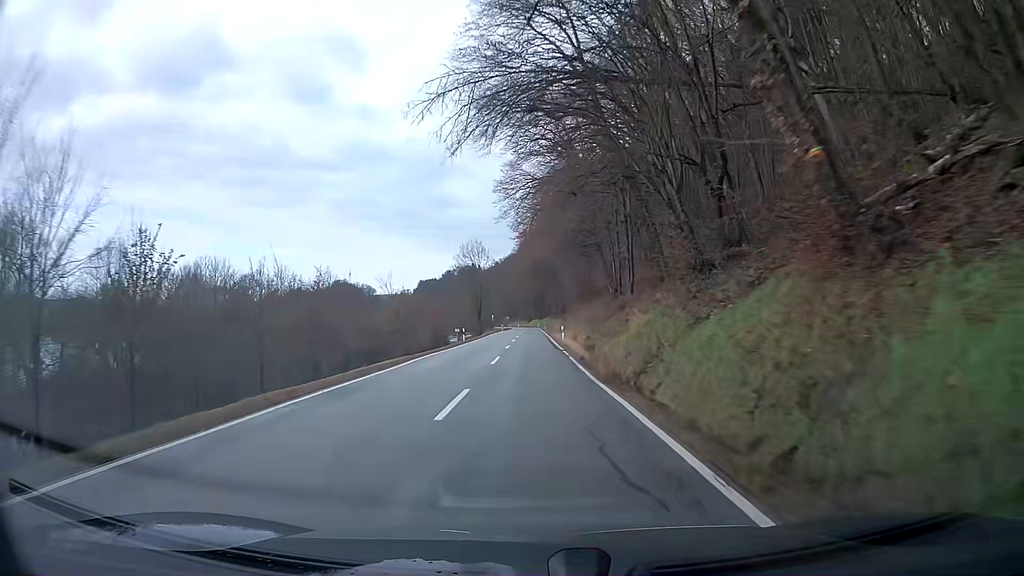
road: secondary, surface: asphalt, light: Day
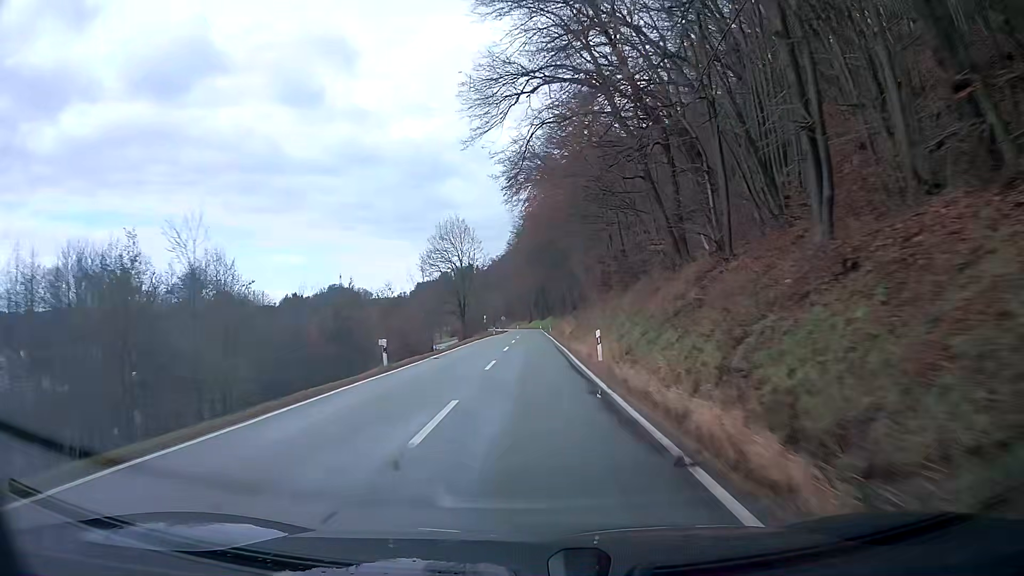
(-0.1, +26.0) m; 0°
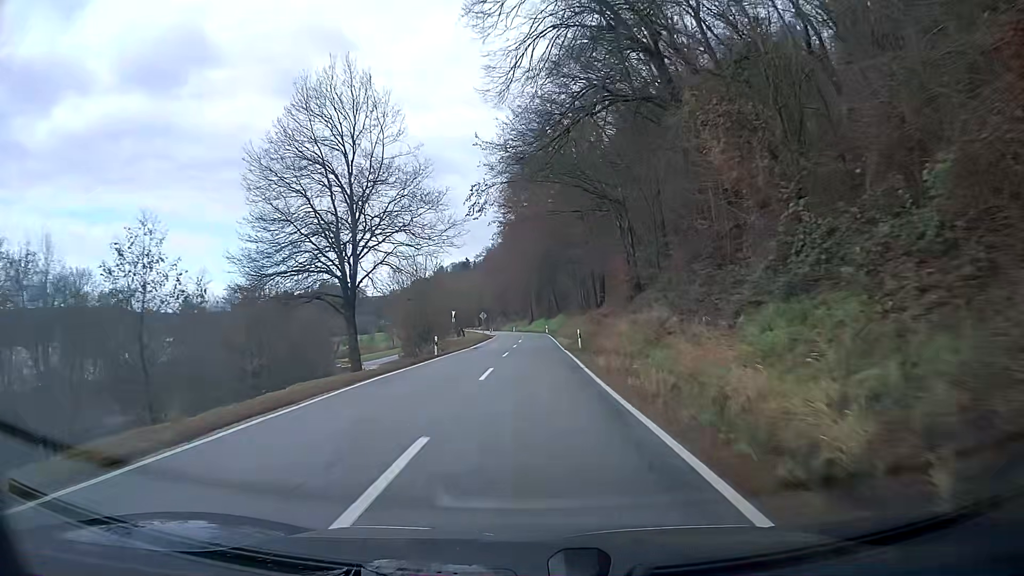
(-0.4, +51.7) m; 0°
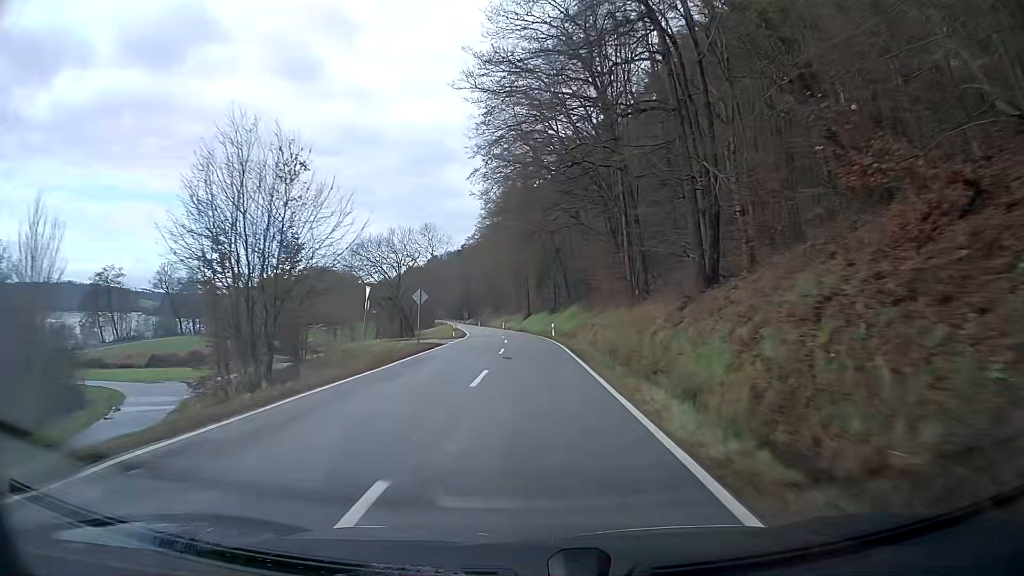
(-0.2, +38.1) m; -1°
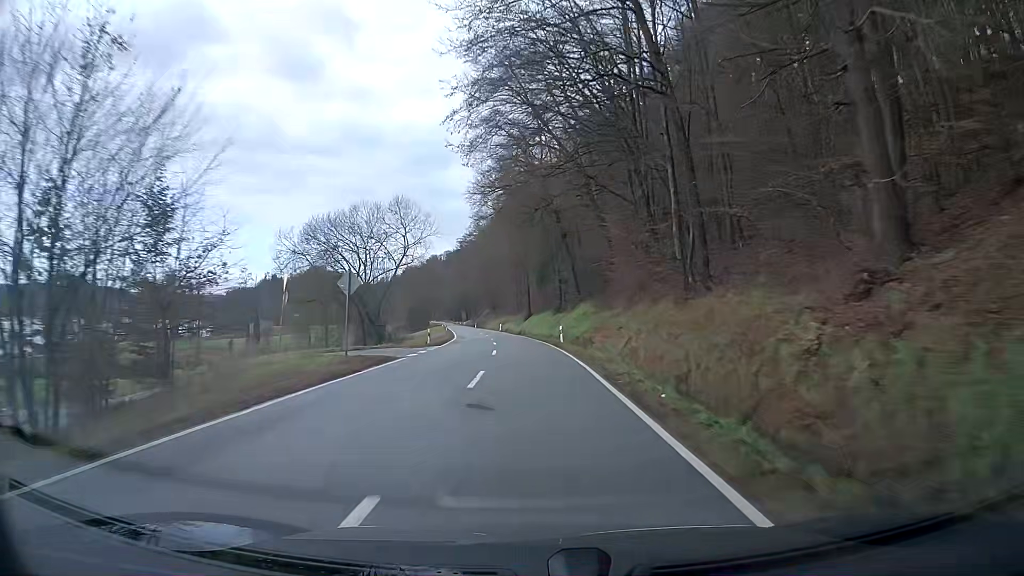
(-0.1, +12.6) m; 0°
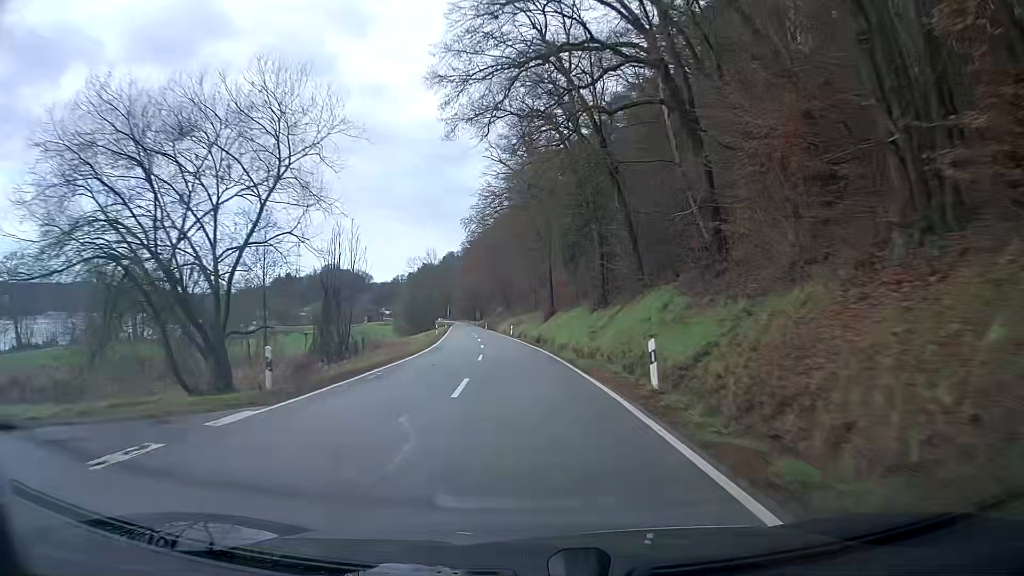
(-0.2, +25.0) m; -1°
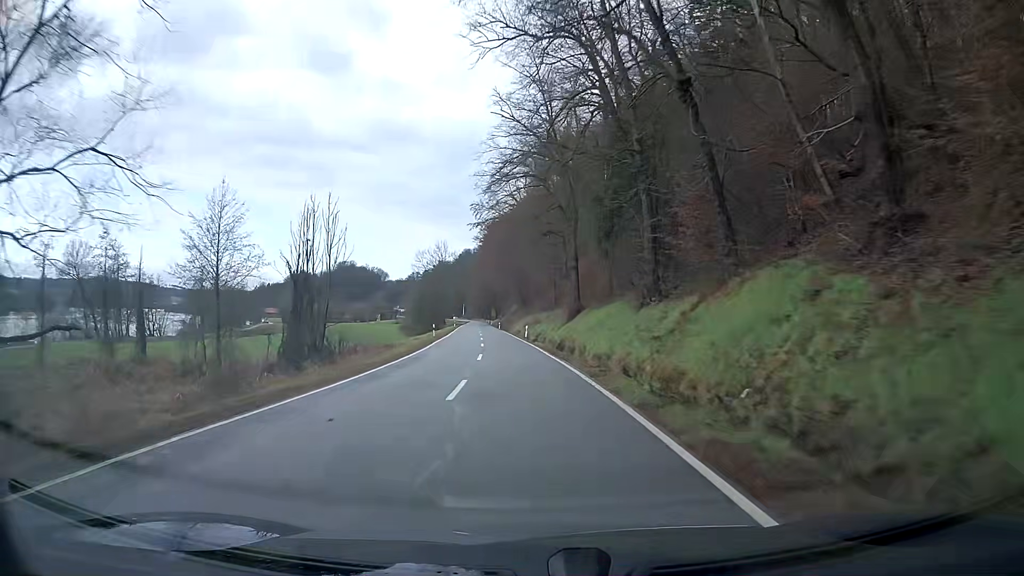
(-0.1, +12.5) m; -1°
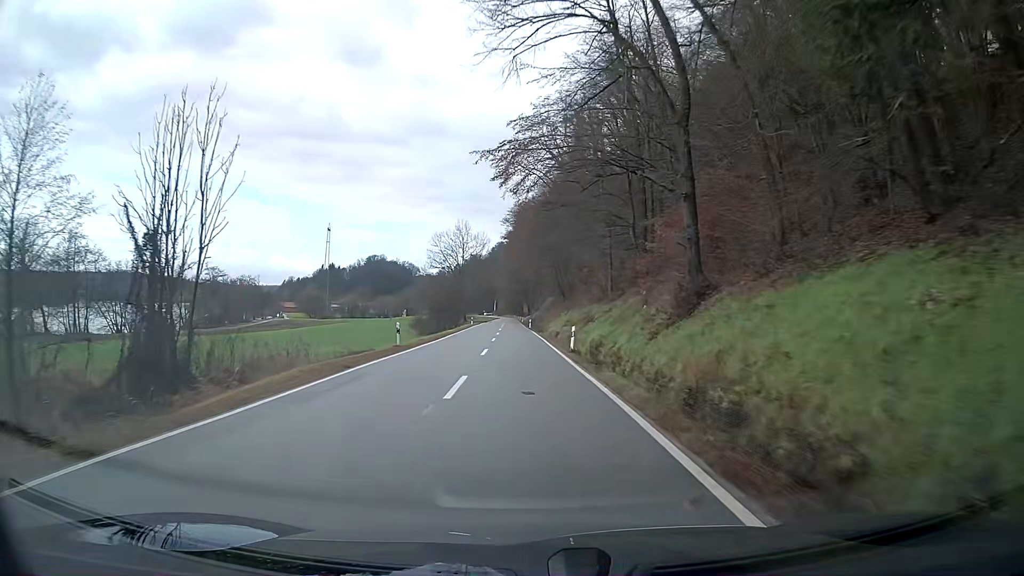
(-1.0, +24.8) m; -4°
